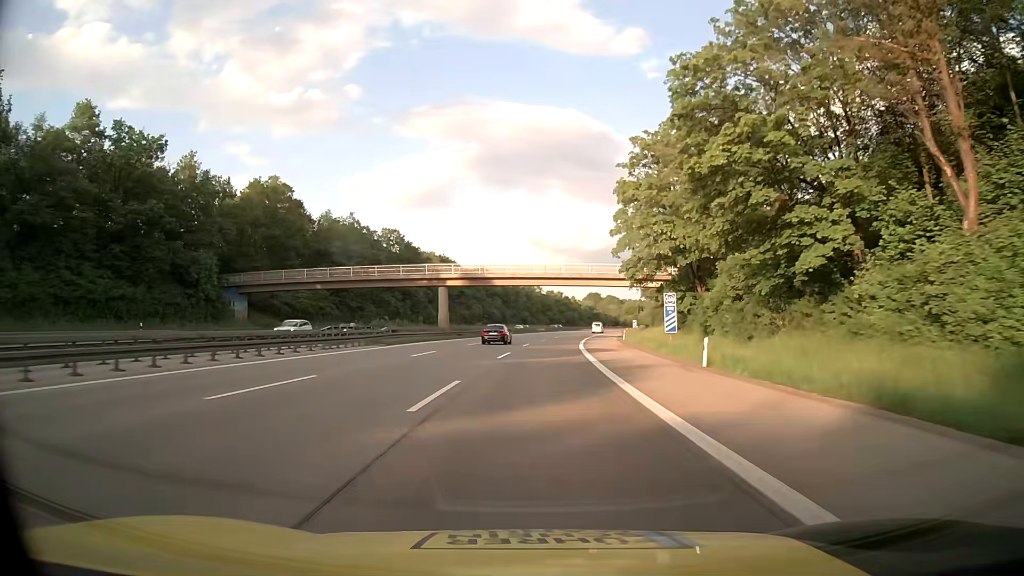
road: motorway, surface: asphalt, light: Day
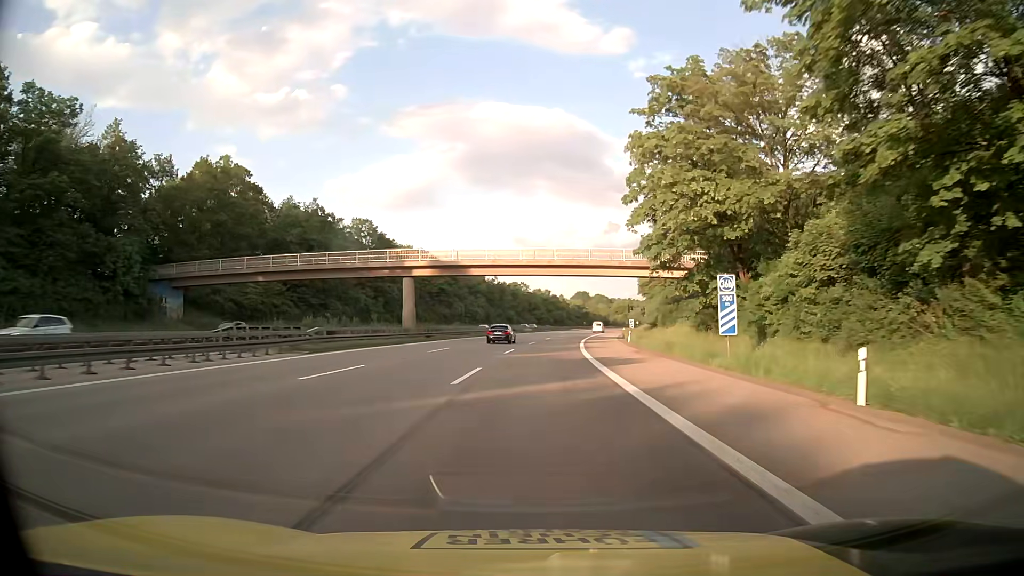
(+0.2, +13.2) m; +1°
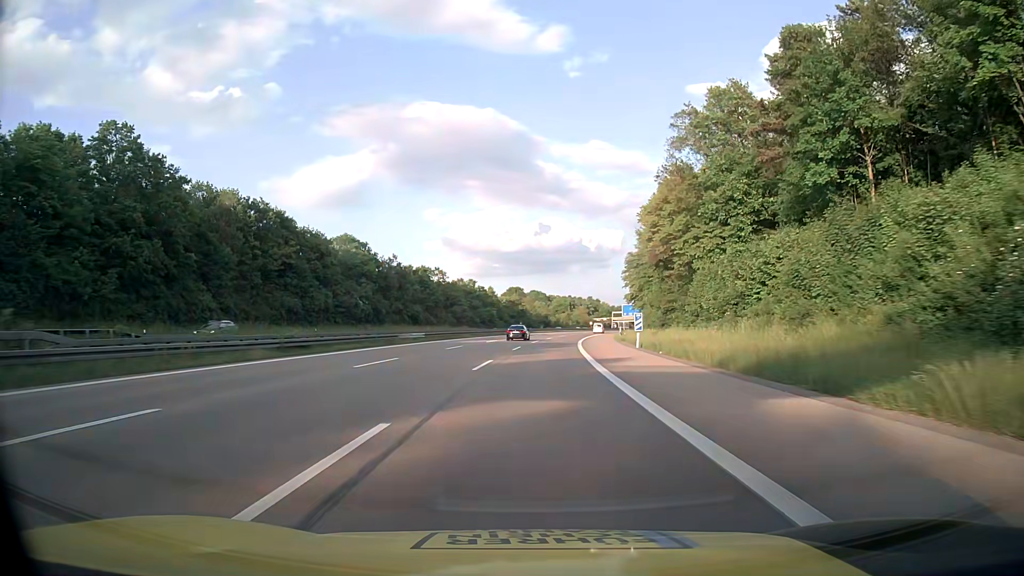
(+3.4, +65.8) m; +6°
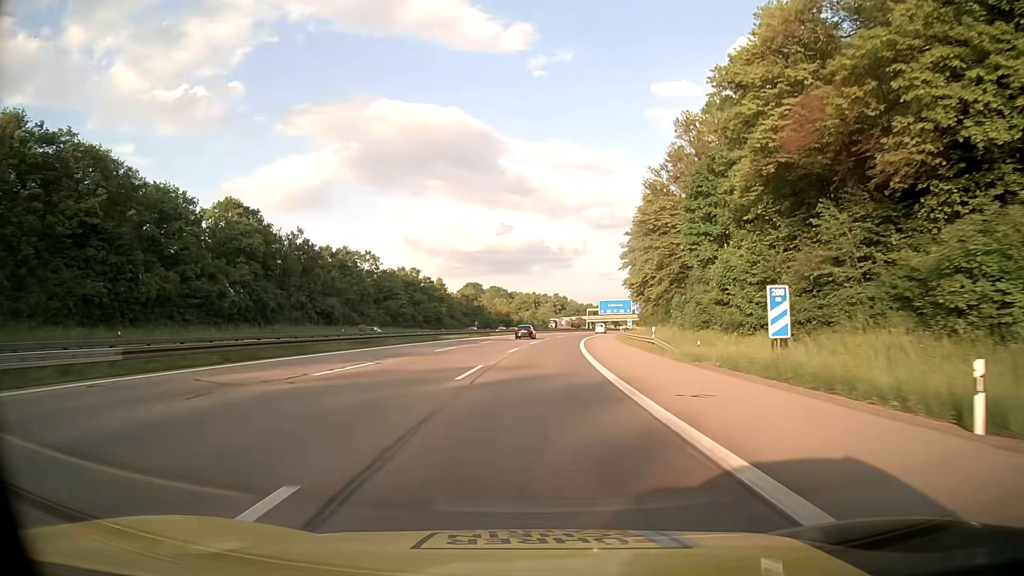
(+1.0, +39.6) m; +3°
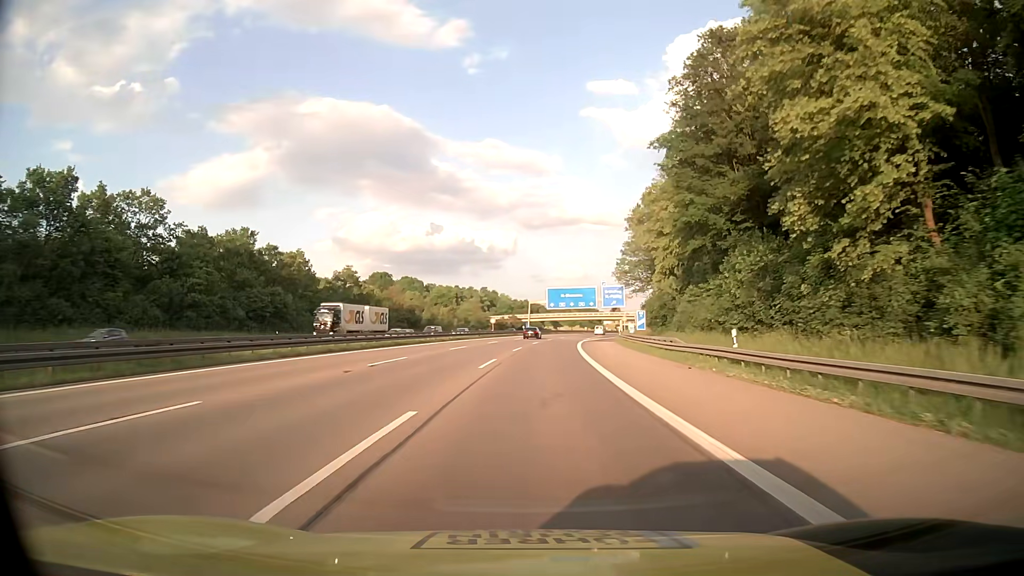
(+3.2, +65.9) m; +6°
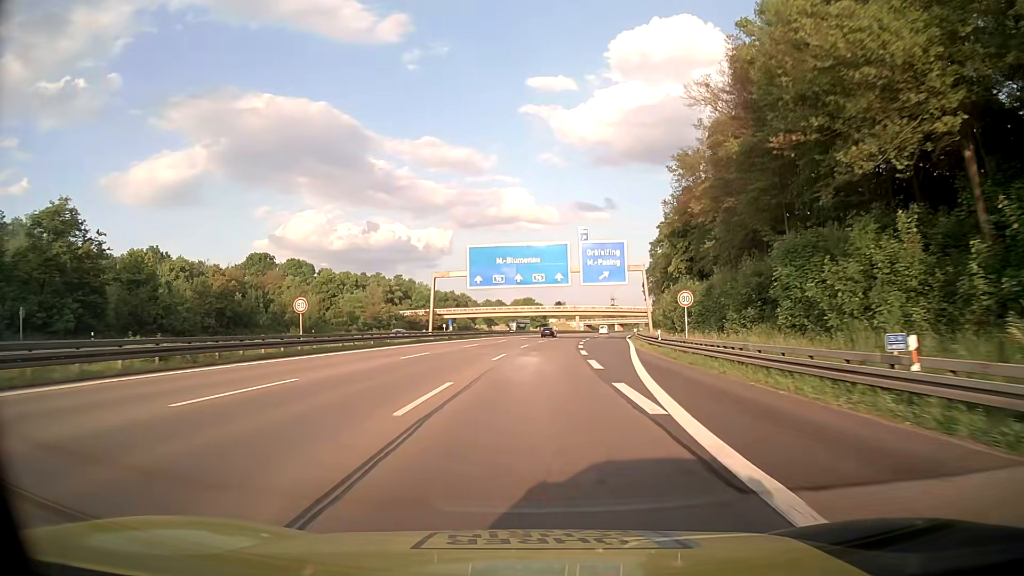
(+3.5, +66.1) m; +6°
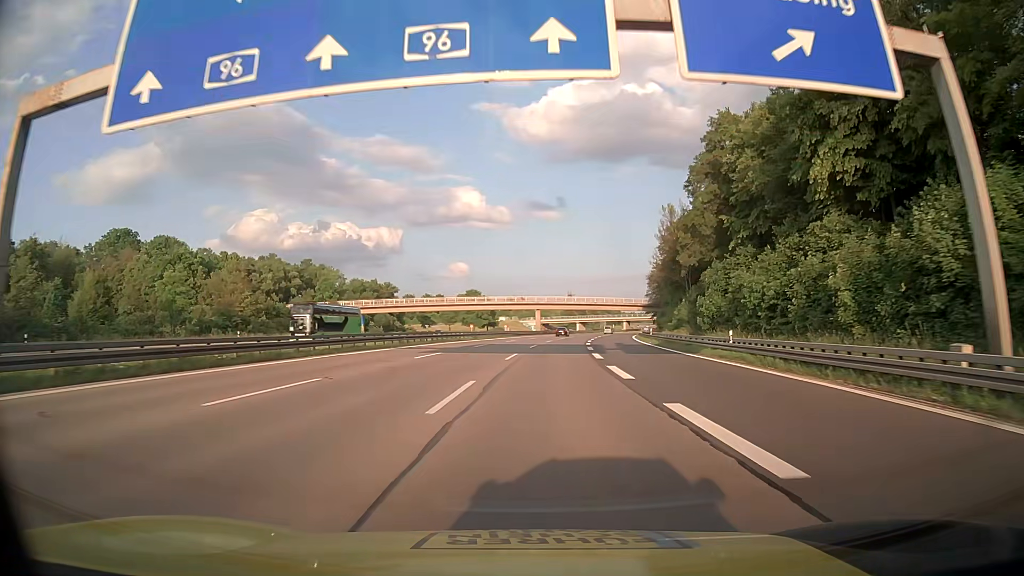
(+1.9, +53.0) m; +4°
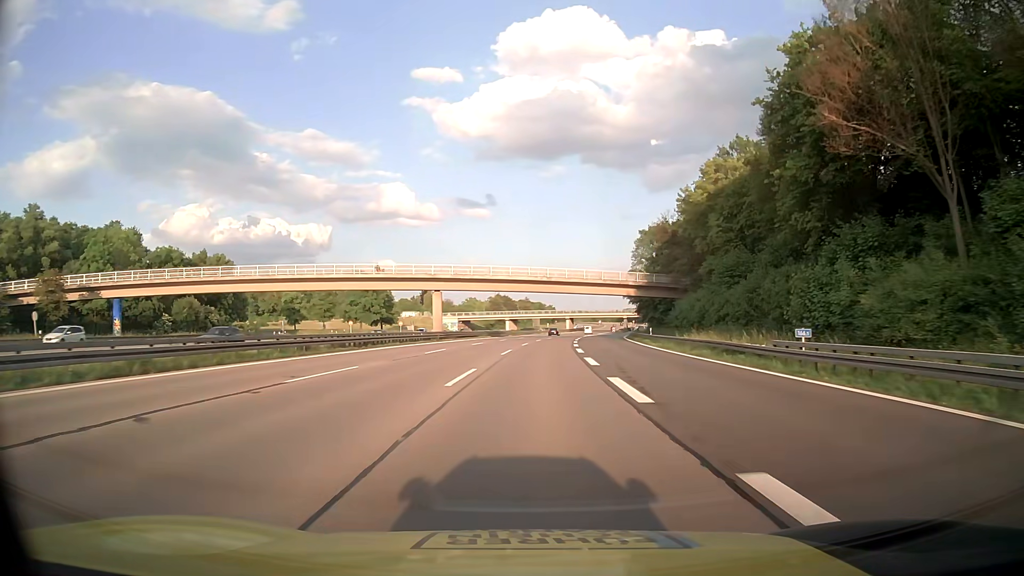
(+3.8, +66.1) m; +6°
(0, +10) (0, +20) (+1, +30) (+1, +40) (+2, +50) (+2, +60) (+3, +70) (+4, +80) (+5, +90) (+6, +100) m
